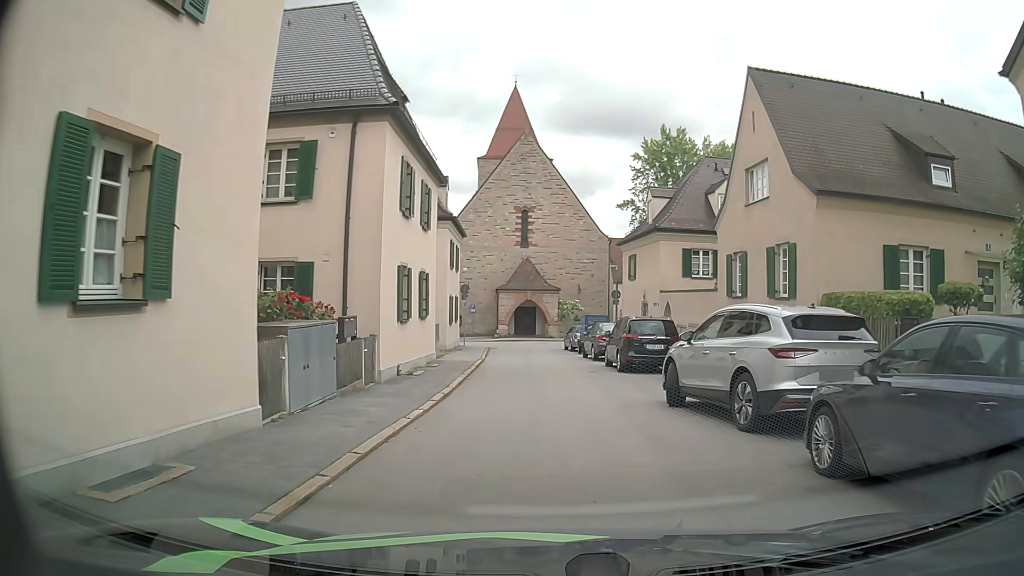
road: residential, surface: asphalt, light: Day
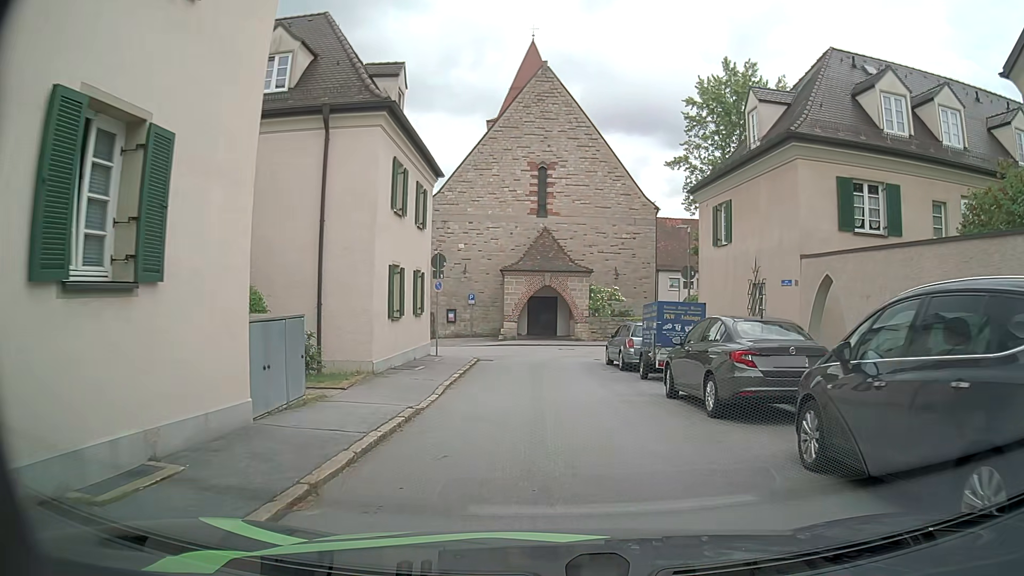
(-0.5, +16.5) m; -2°
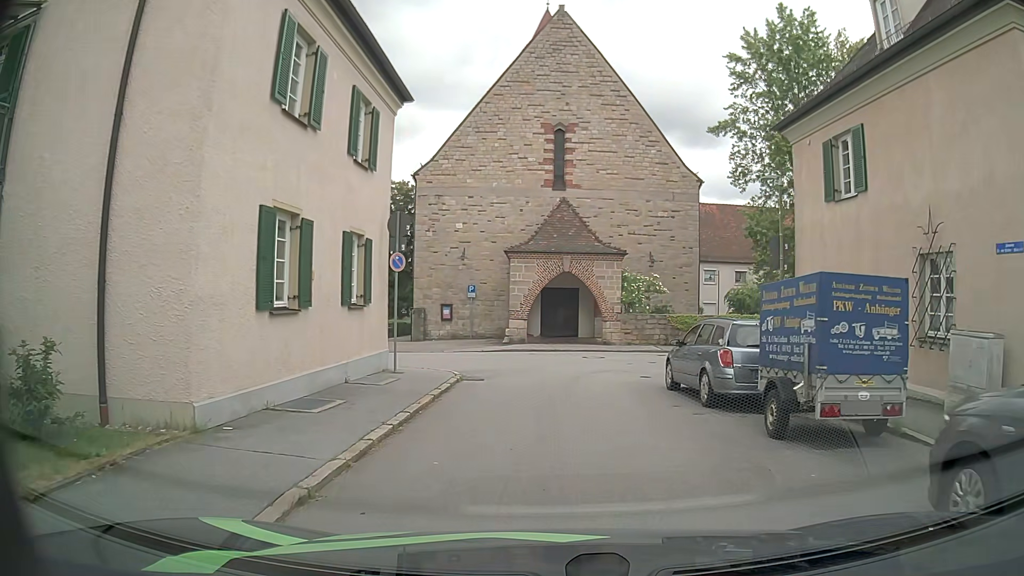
(-0.2, +8.8) m; -2°
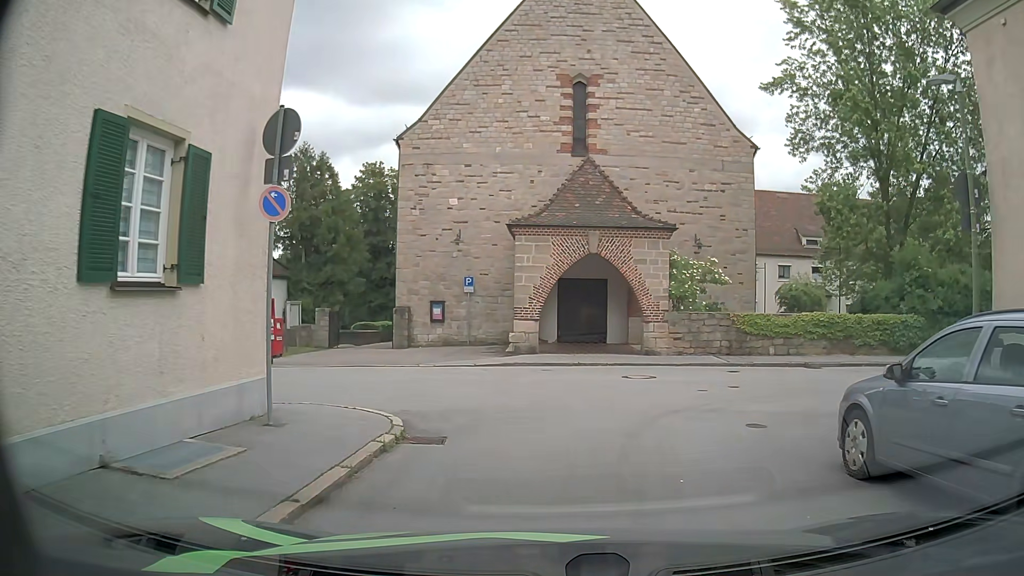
(0.0, +7.9) m; 0°
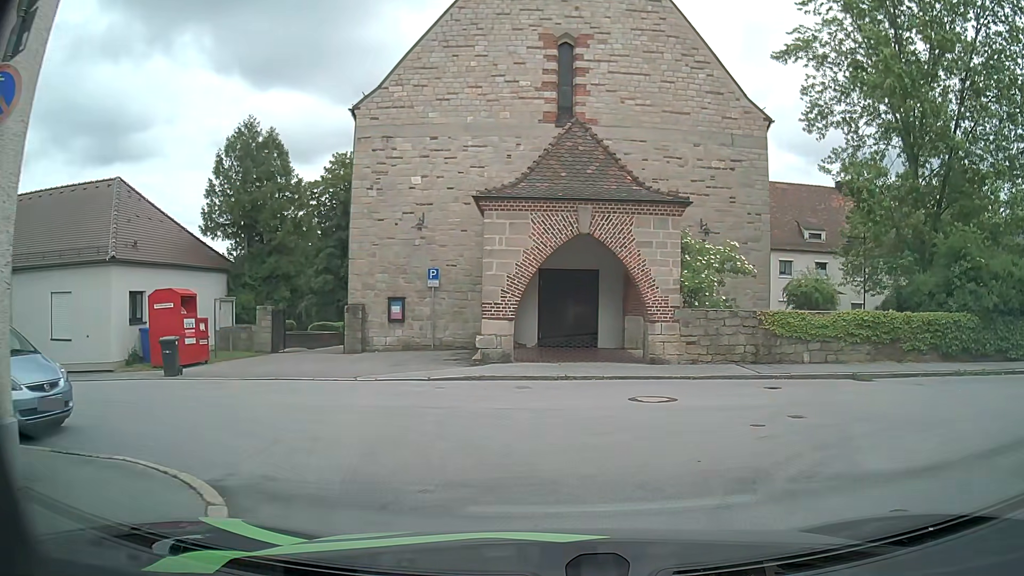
(-0.1, +4.4) m; 0°
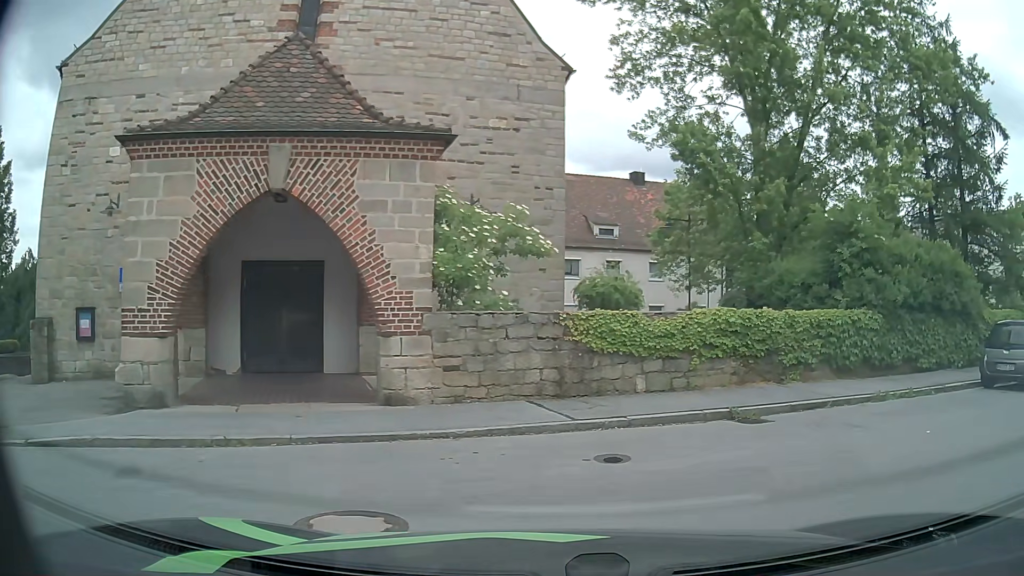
(+0.8, +6.3) m; +17°
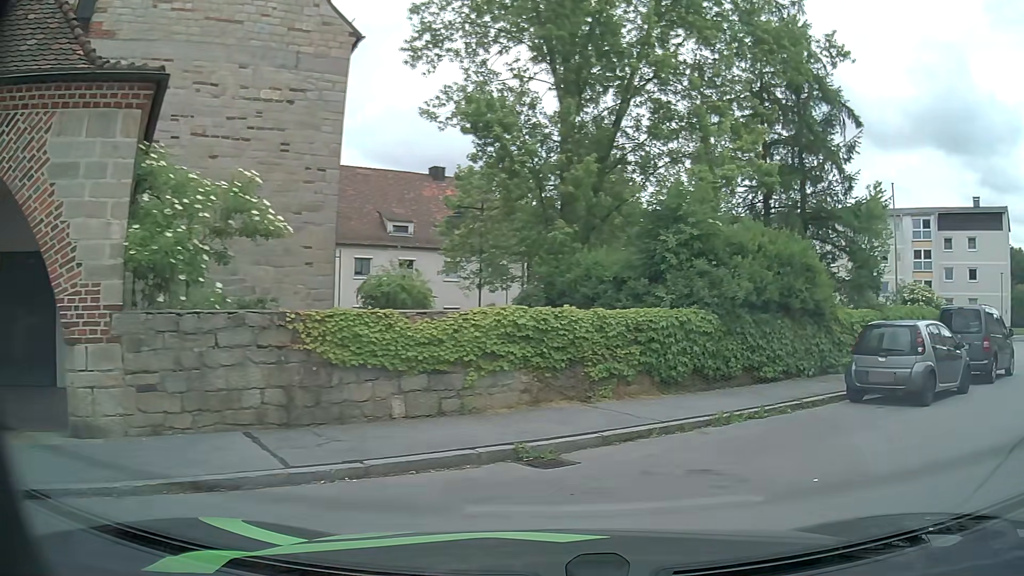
(+0.5, +2.8) m; +18°
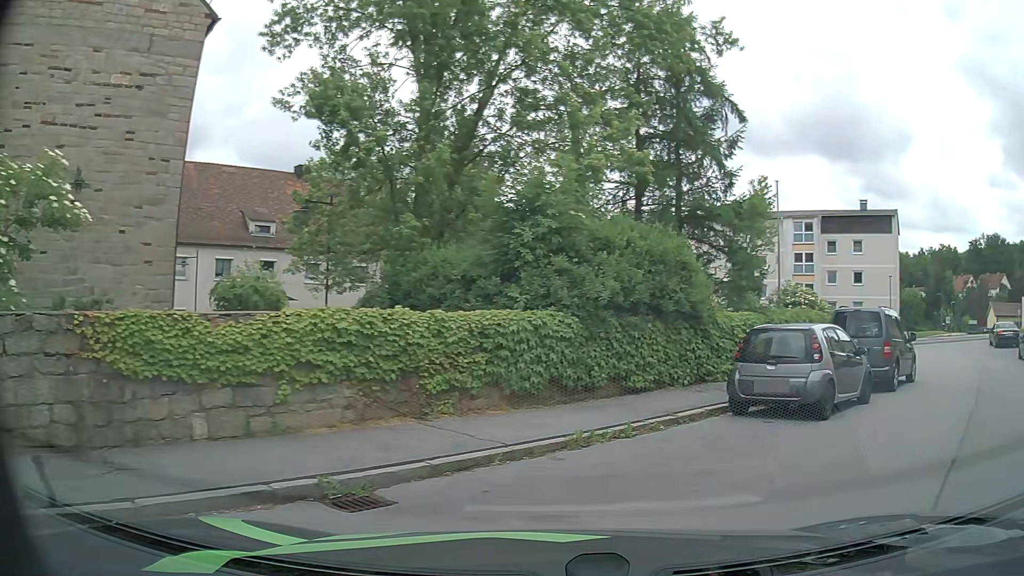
(+0.1, +1.5) m; +11°
